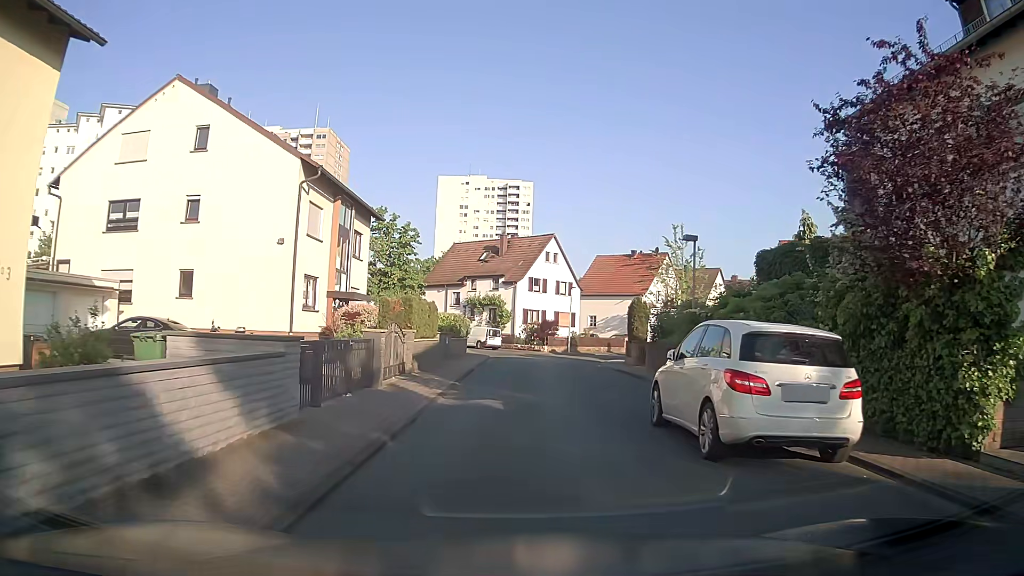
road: residential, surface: asphalt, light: Day
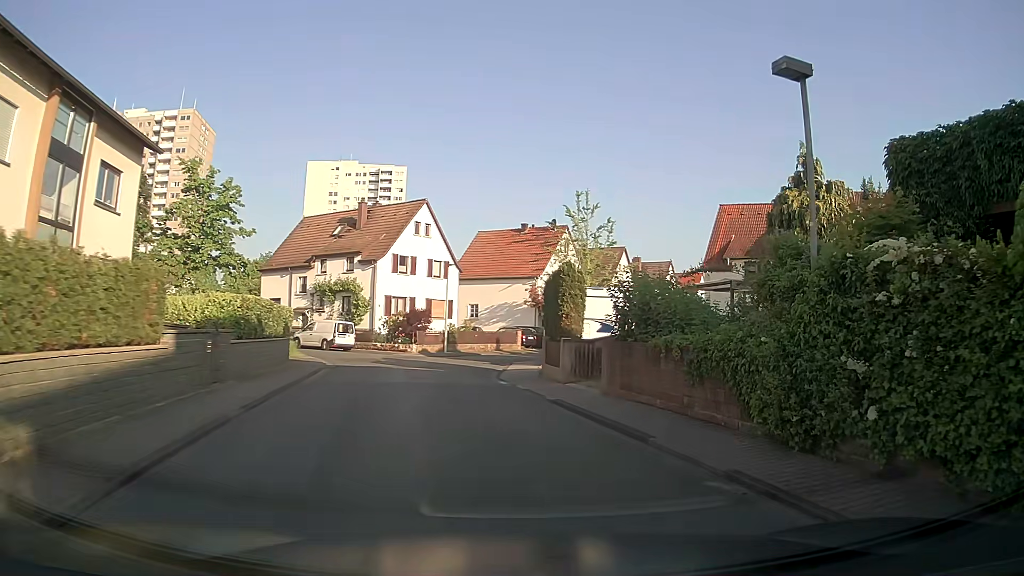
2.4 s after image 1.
(+0.3, +13.9) m; +11°
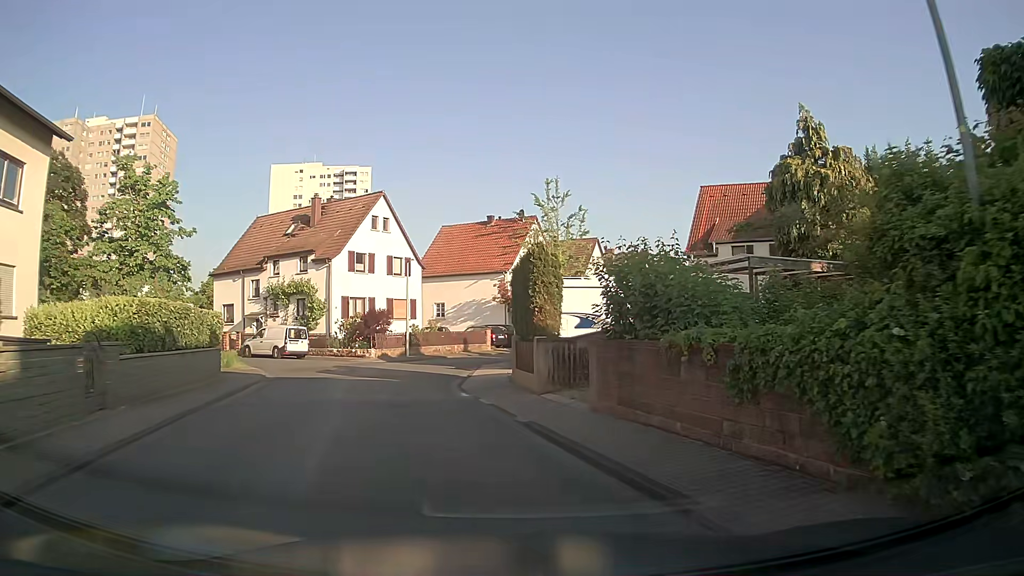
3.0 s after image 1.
(+0.1, +3.6) m; +1°
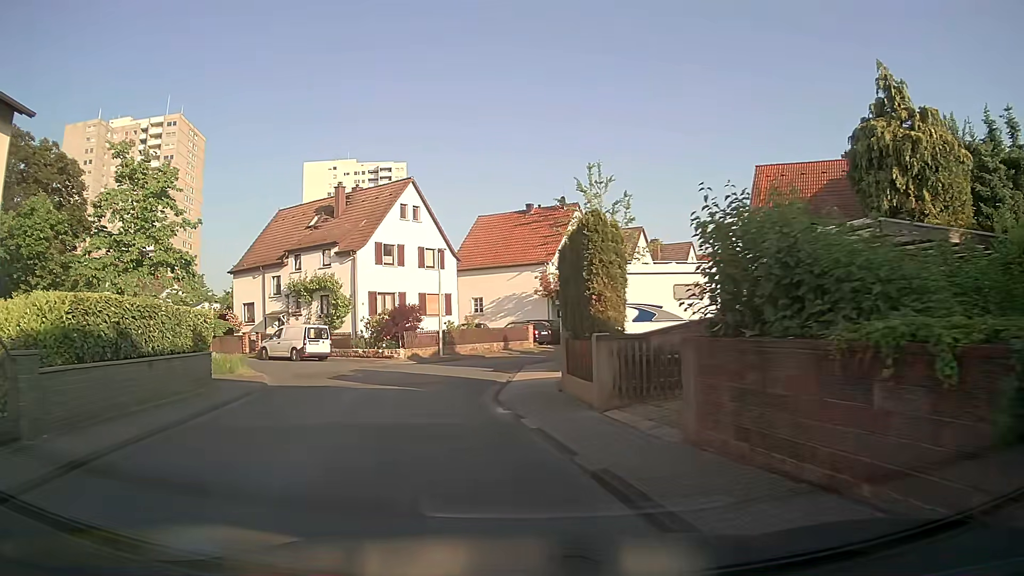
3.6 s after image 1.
(0.0, +3.6) m; -2°
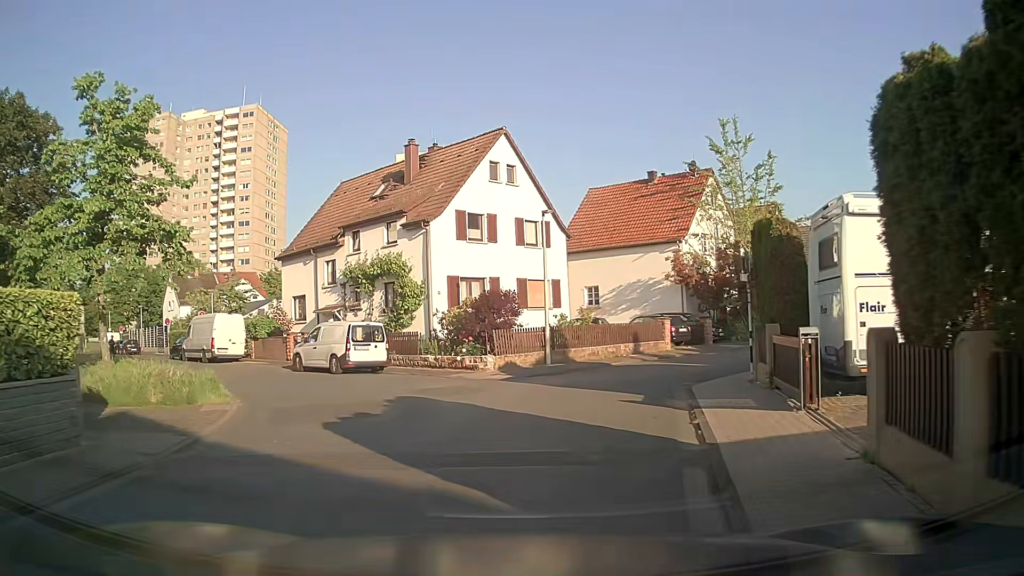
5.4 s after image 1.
(-1.1, +9.9) m; -10°
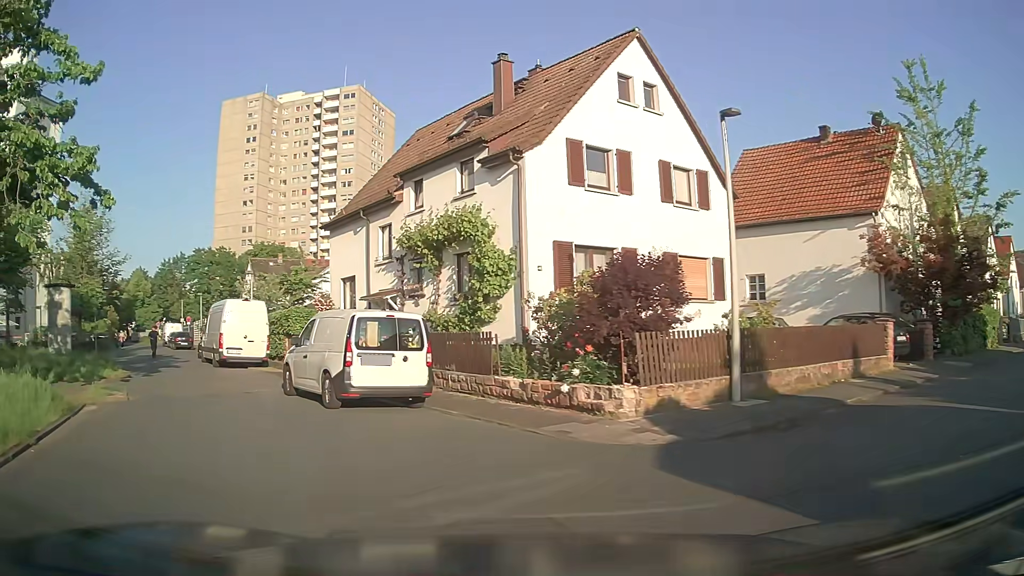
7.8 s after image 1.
(-0.4, +10.8) m; -10°
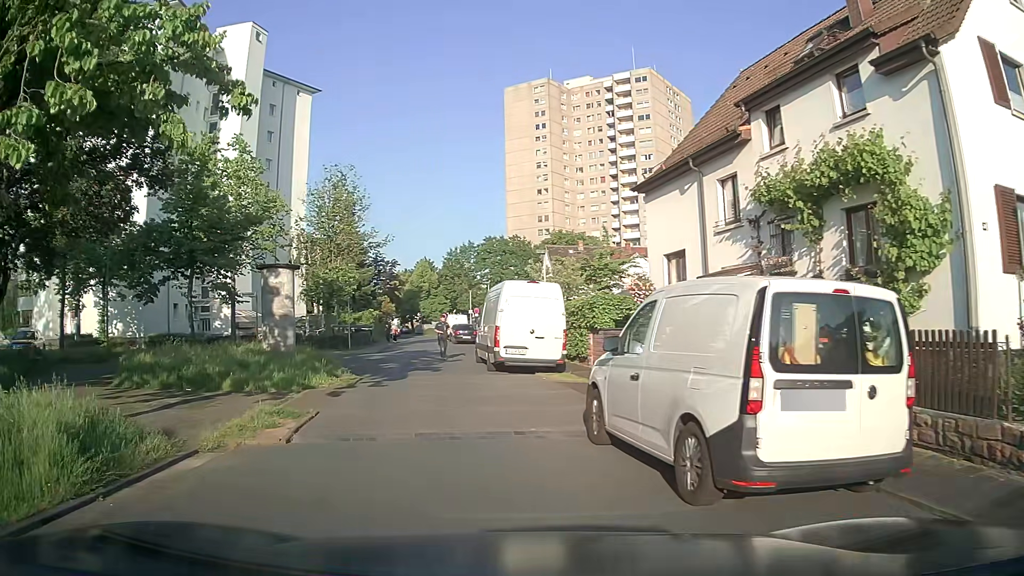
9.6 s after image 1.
(-1.5, +6.6) m; -27°
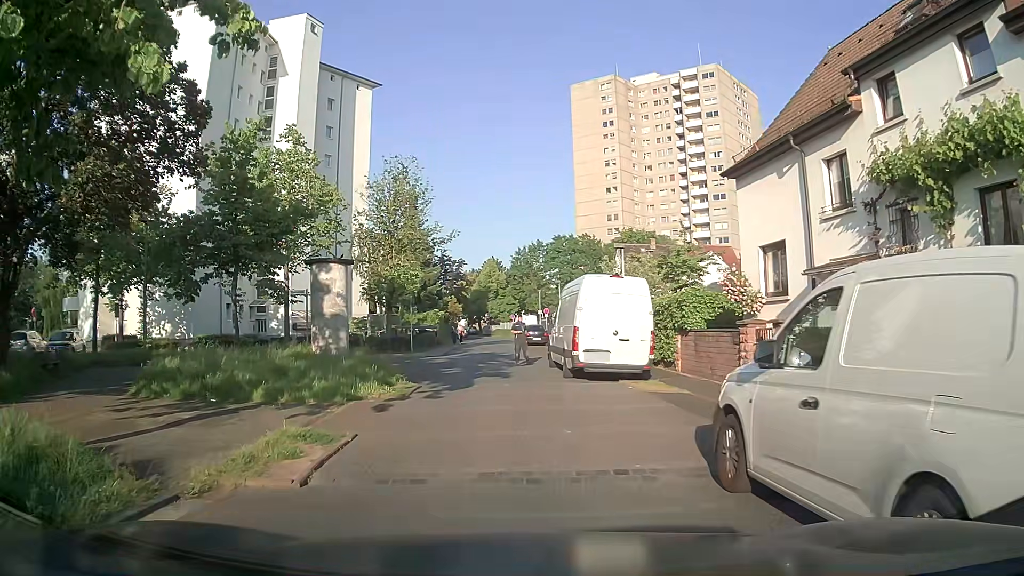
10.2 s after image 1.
(-0.1, +2.3) m; -6°
(0, +10) (-1, +20) (-1, +30) (-1, +40) (-1, +50) (-1, +60) (-1, +70) (0, +80) (-1, +90) (-3, +100) m
